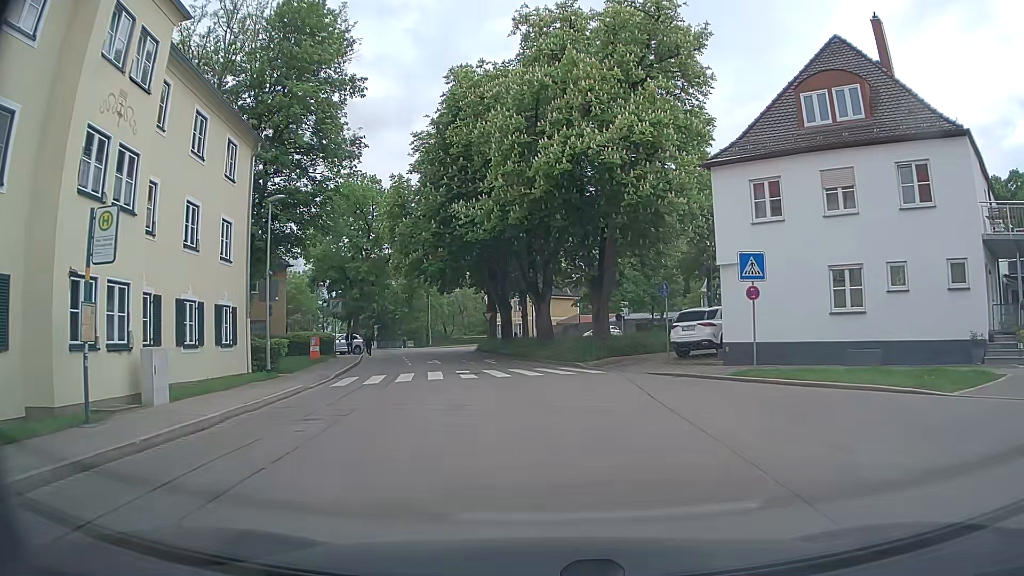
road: tertiary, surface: asphalt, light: Day
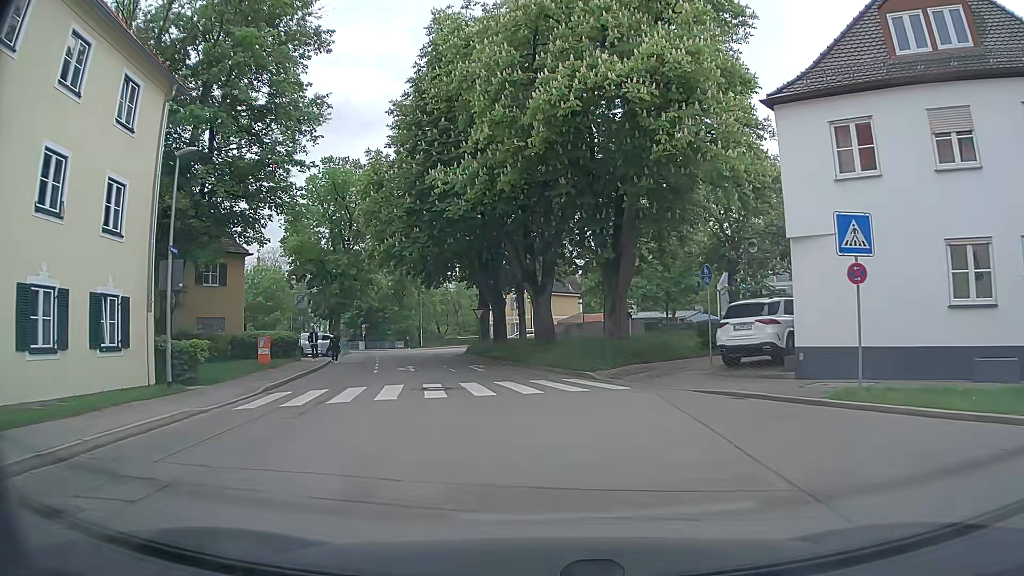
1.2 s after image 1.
(0.0, +6.8) m; 0°
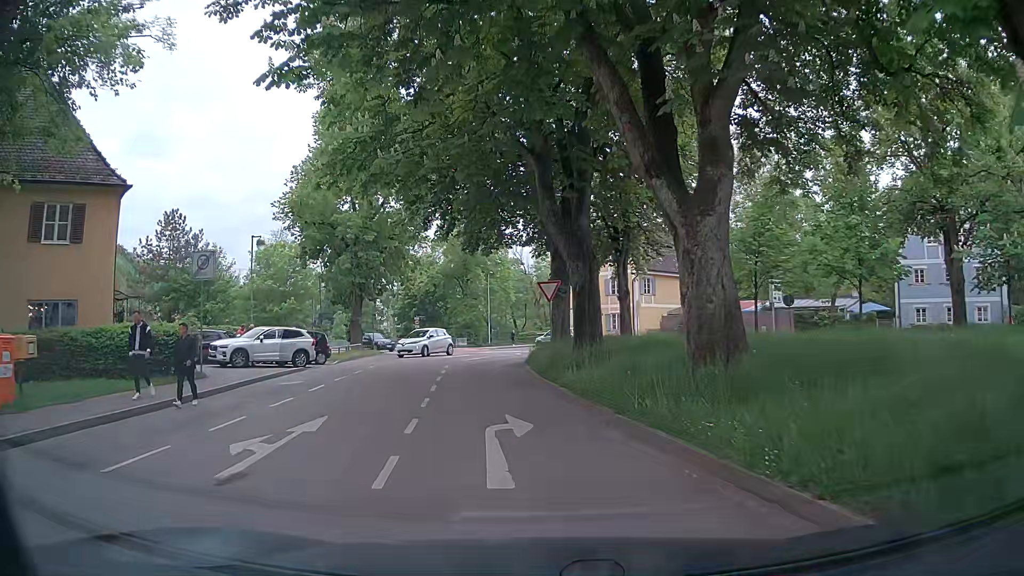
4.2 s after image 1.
(-0.9, +19.9) m; -6°
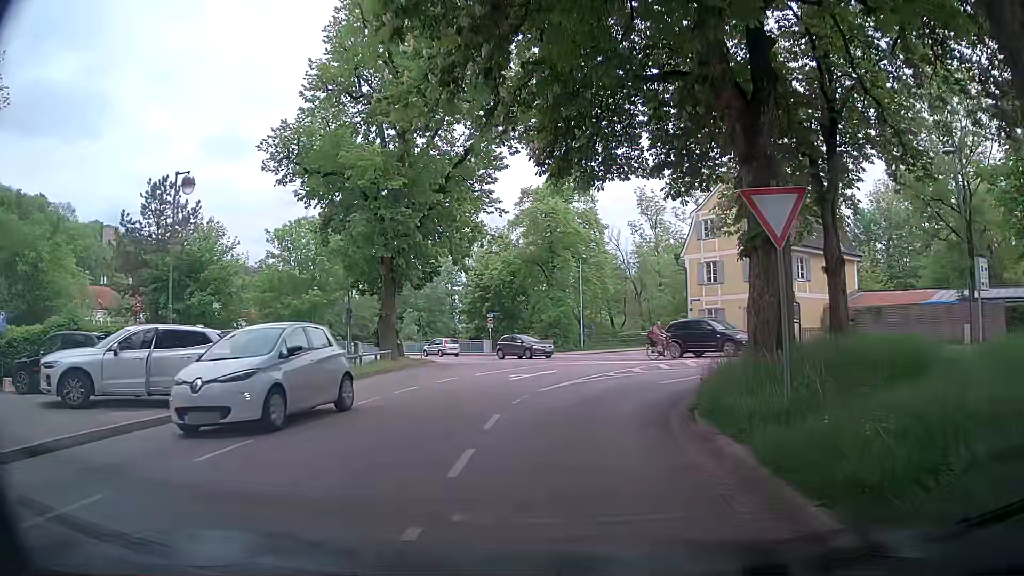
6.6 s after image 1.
(-1.6, +14.9) m; -8°
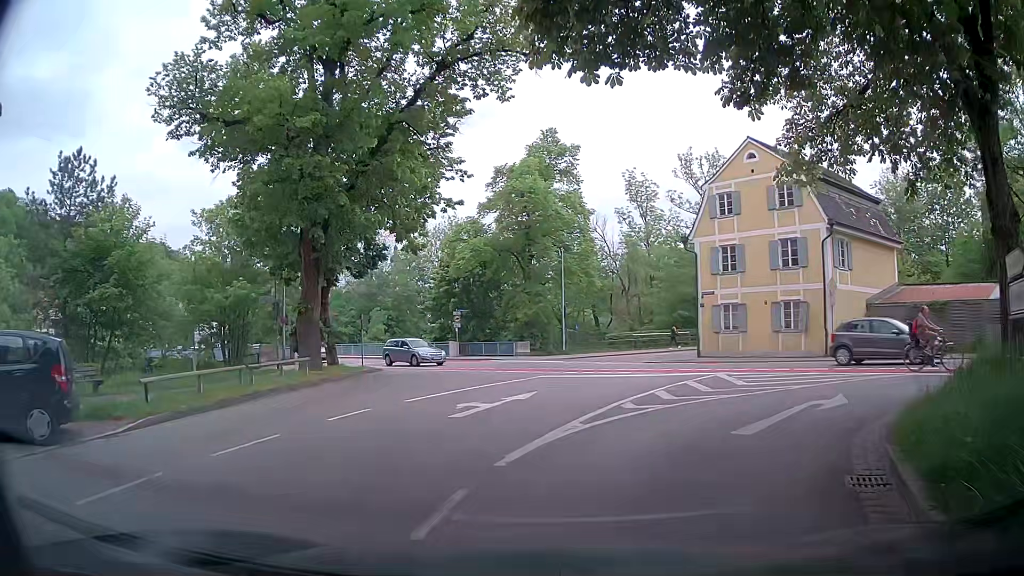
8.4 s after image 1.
(-0.1, +8.0) m; +1°
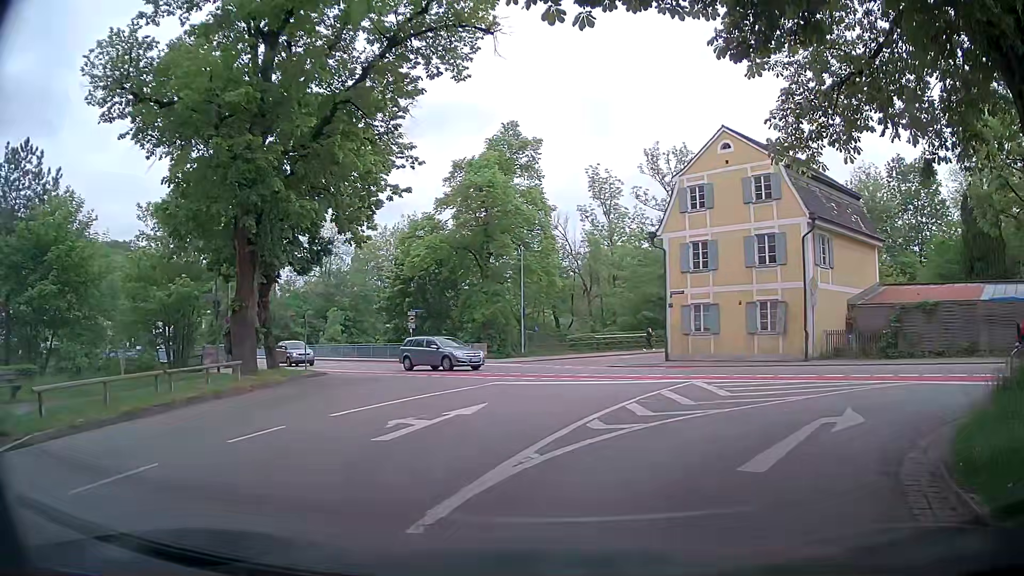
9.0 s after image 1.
(0.0, +2.2) m; +4°
